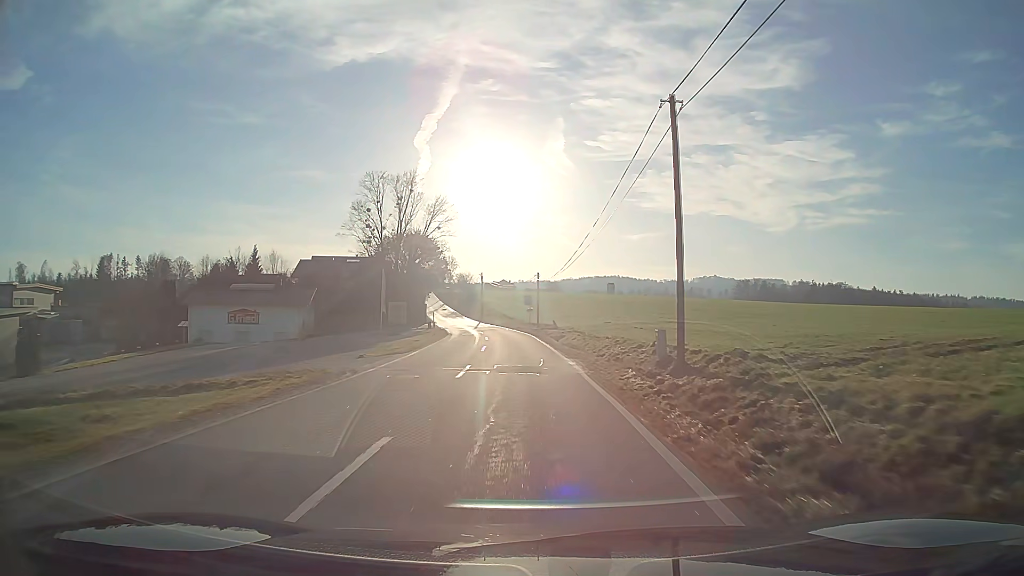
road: tertiary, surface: asphalt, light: Day
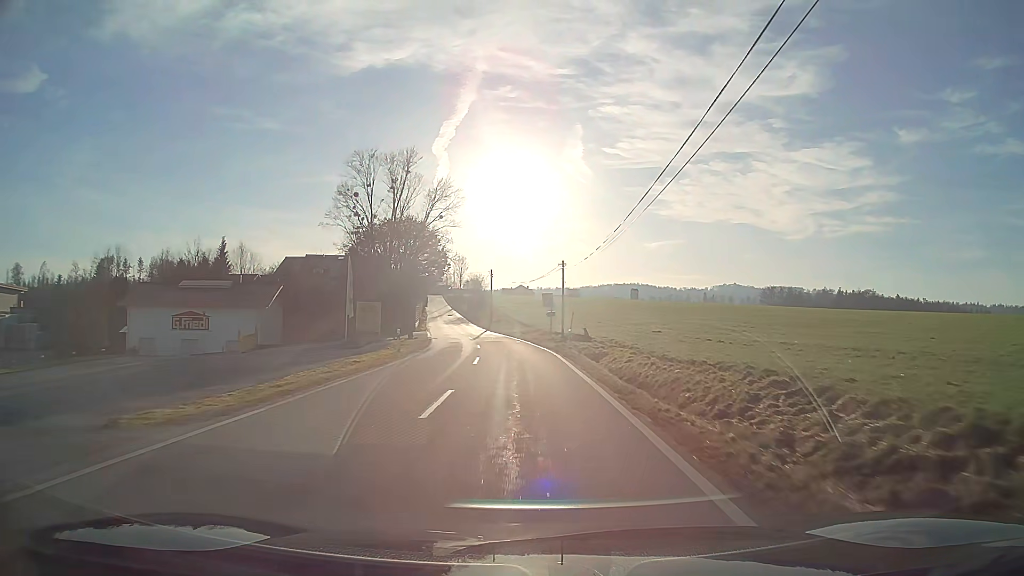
(-0.3, +18.3) m; -2°
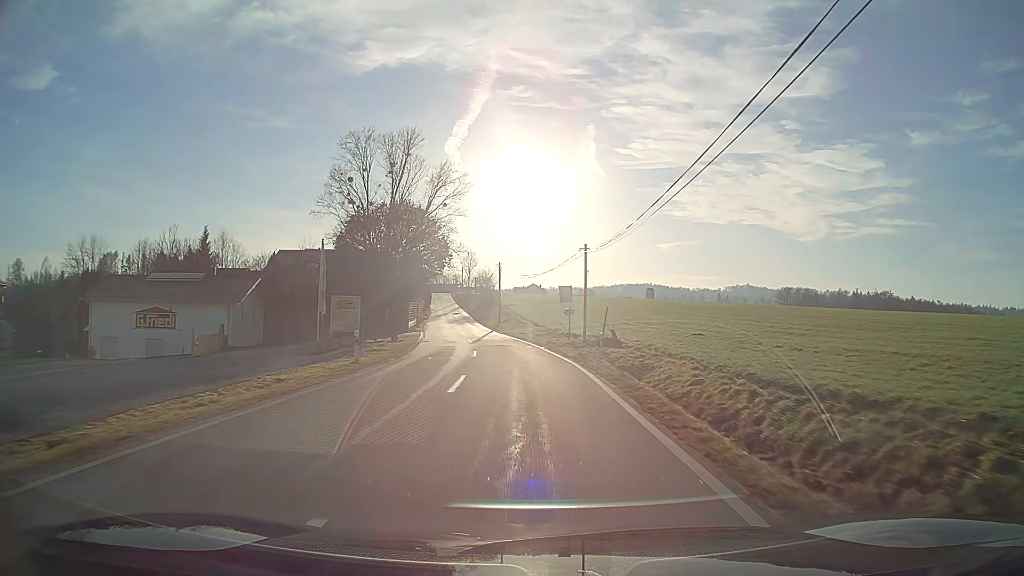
(-0.1, +9.1) m; -1°
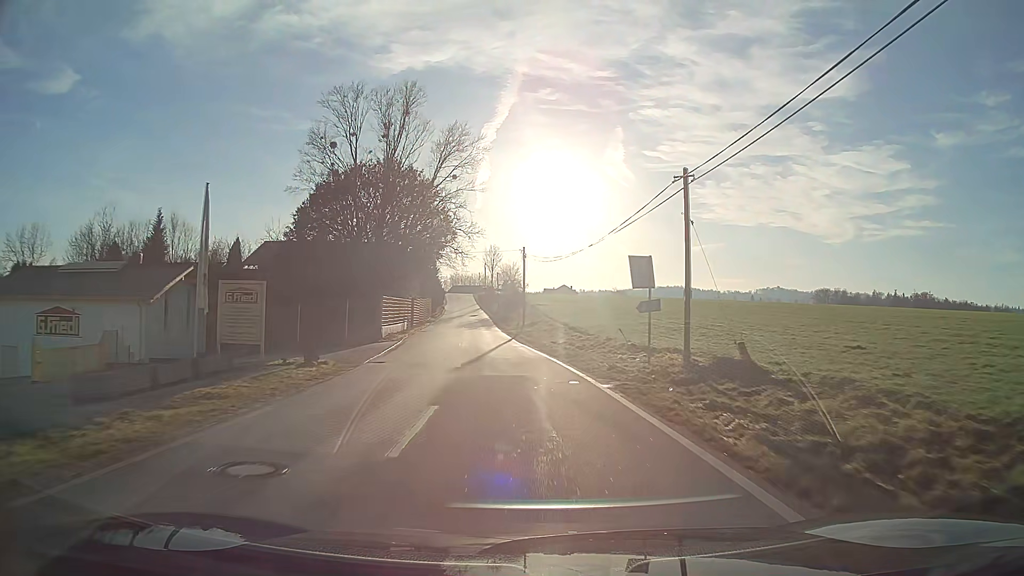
(-0.4, +18.0) m; -3°
